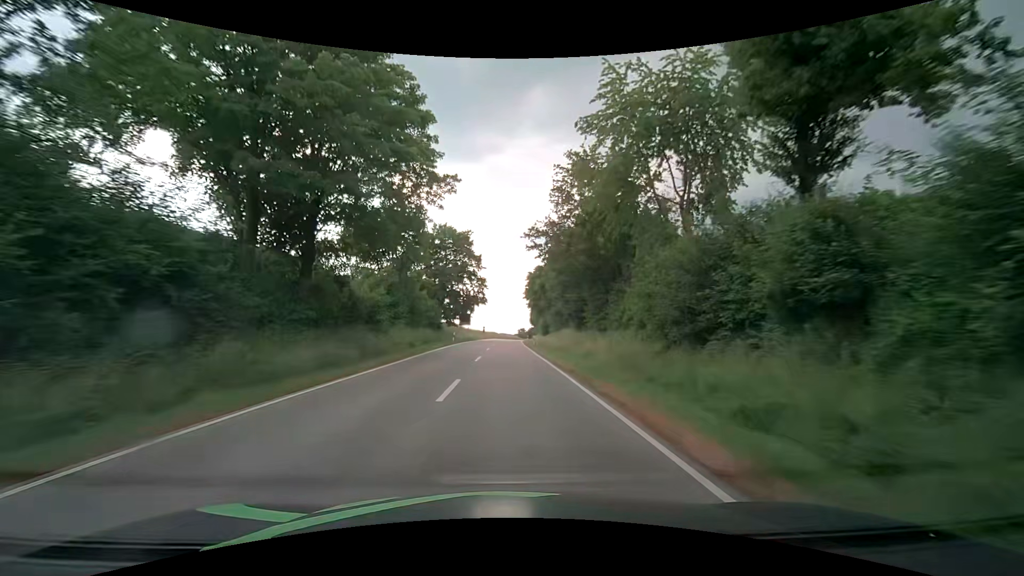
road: secondary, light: Day
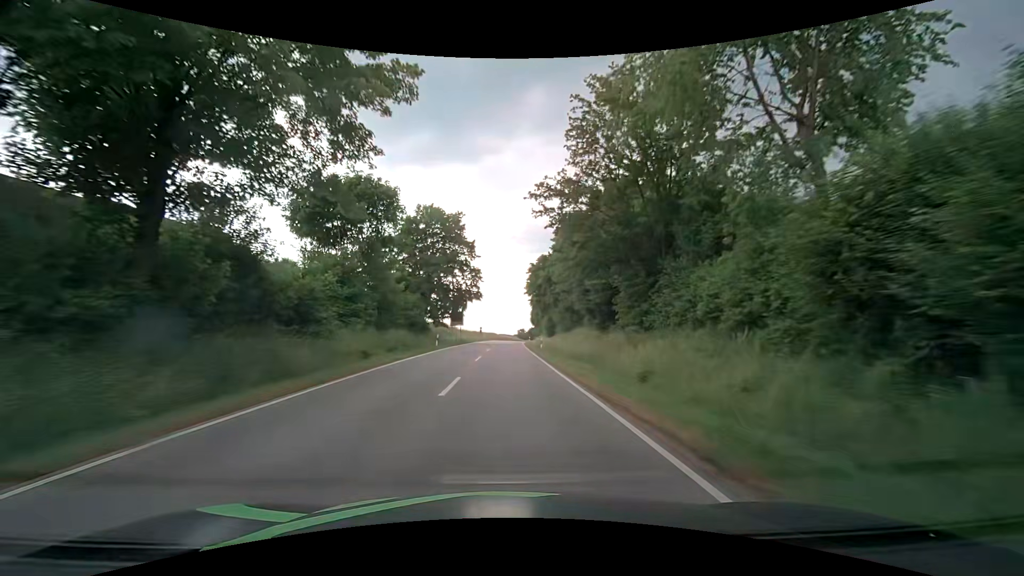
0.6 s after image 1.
(+0.1, +11.1) m; +1°
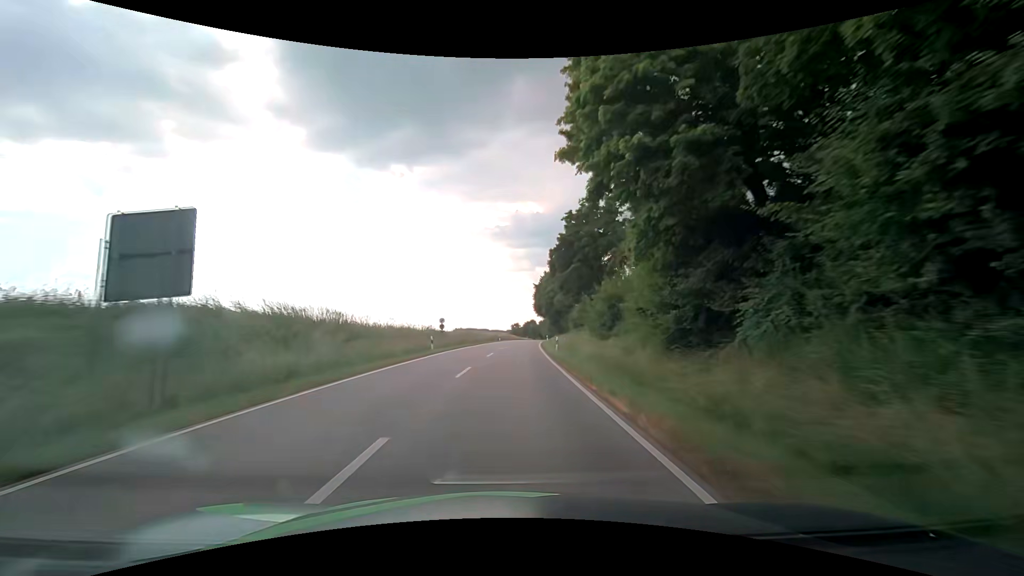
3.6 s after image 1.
(+0.2, +56.2) m; +1°
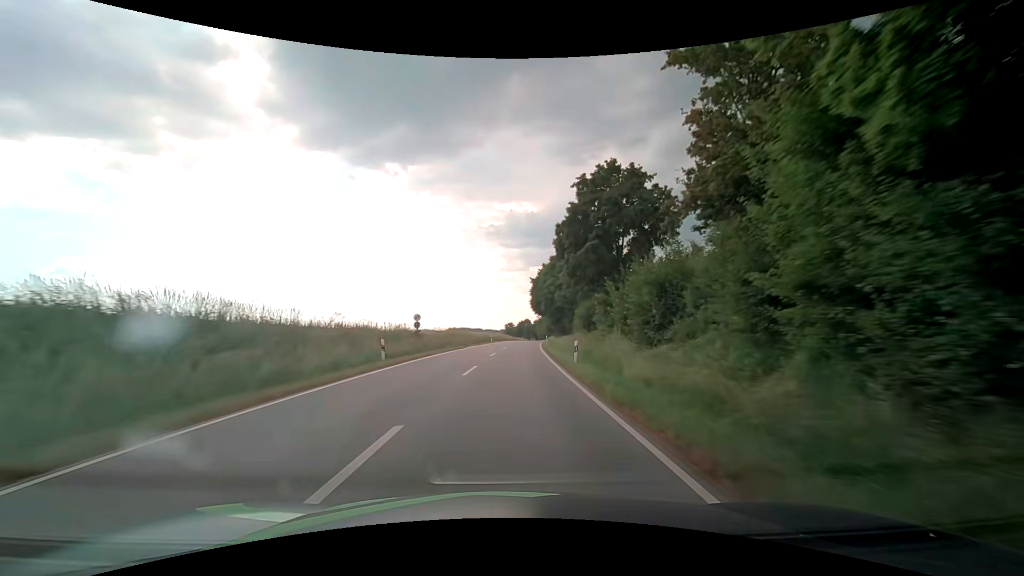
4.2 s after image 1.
(0.0, +11.2) m; 0°
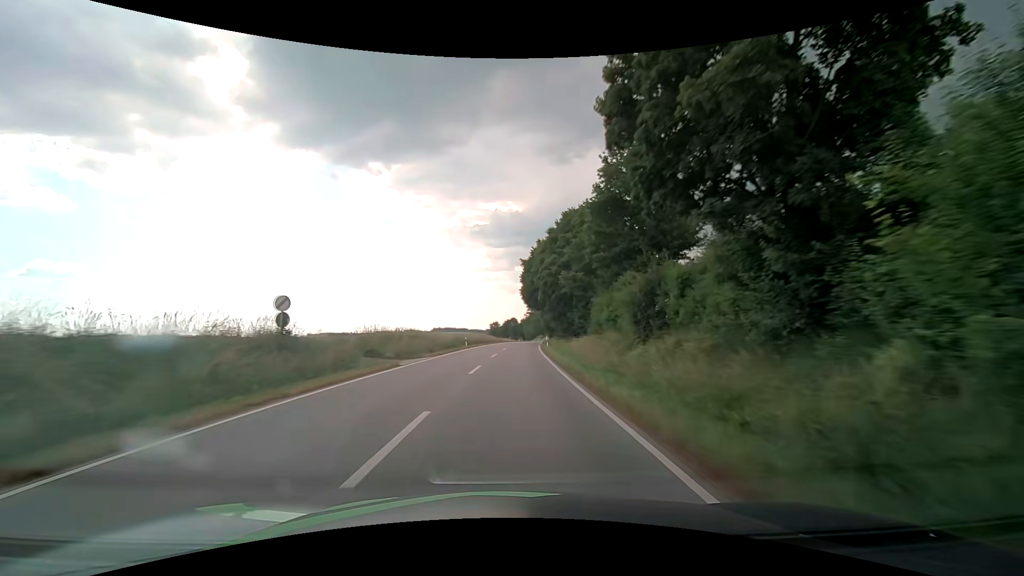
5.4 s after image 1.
(+0.5, +22.7) m; +1°
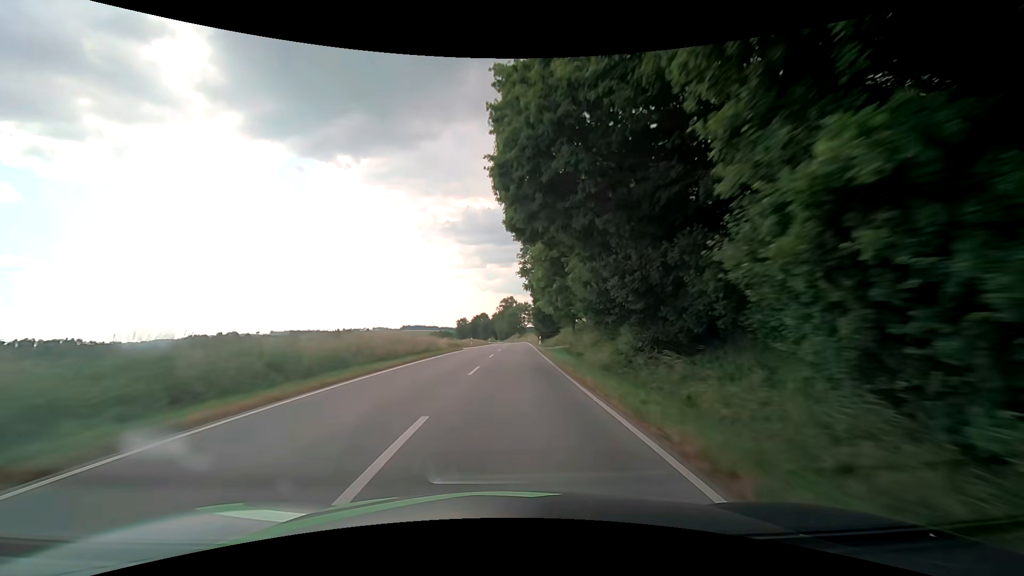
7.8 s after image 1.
(+2.0, +48.9) m; +4°
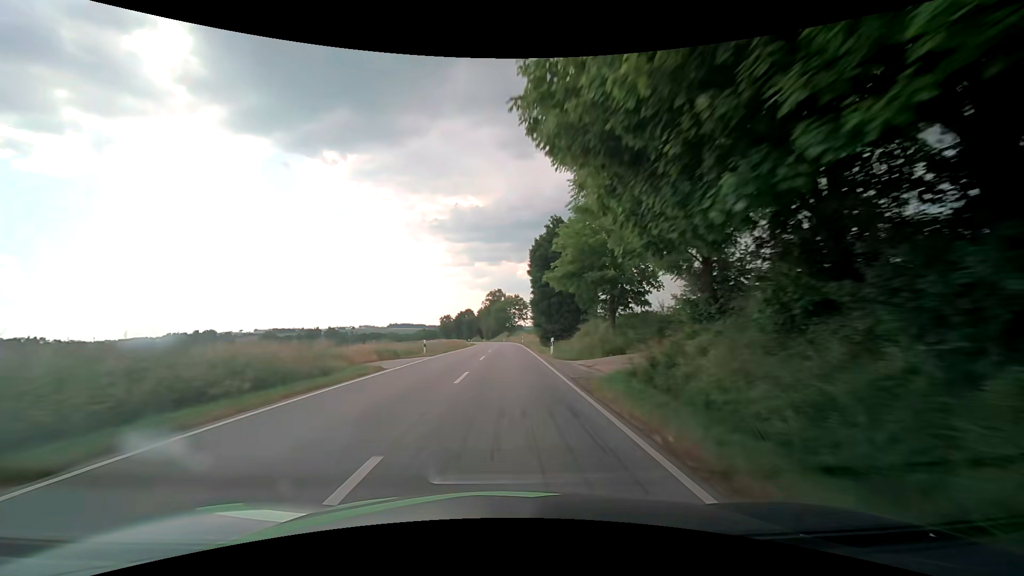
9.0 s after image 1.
(+0.4, +26.6) m; +2°
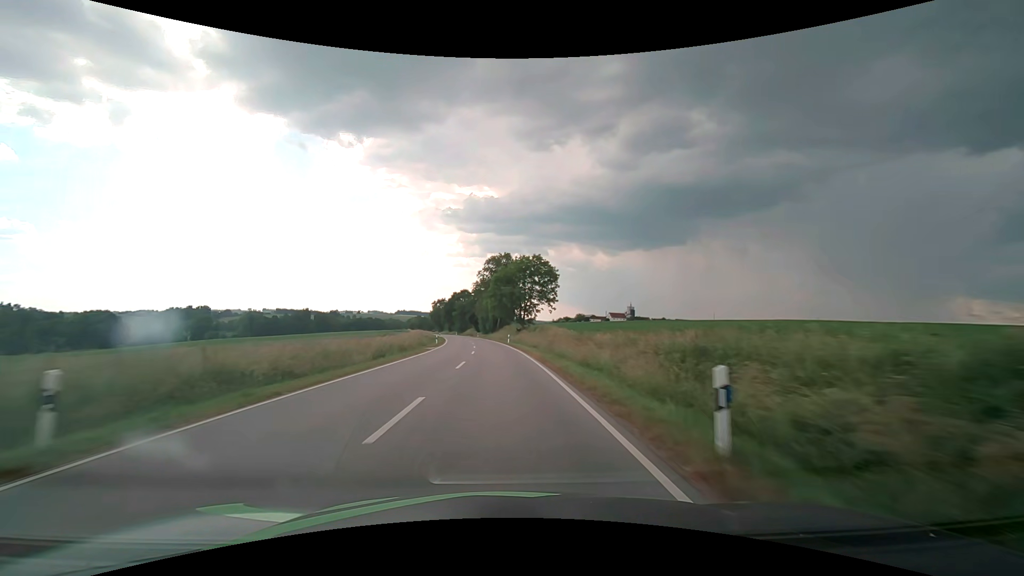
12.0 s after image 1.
(-0.3, +67.4) m; -1°
(0, +10) (0, +20) (-1, +30) (-1, +40) (-2, +50) (-3, +60) (-4, +70) (-5, +80) (-6, +90) (-7, +100) m
